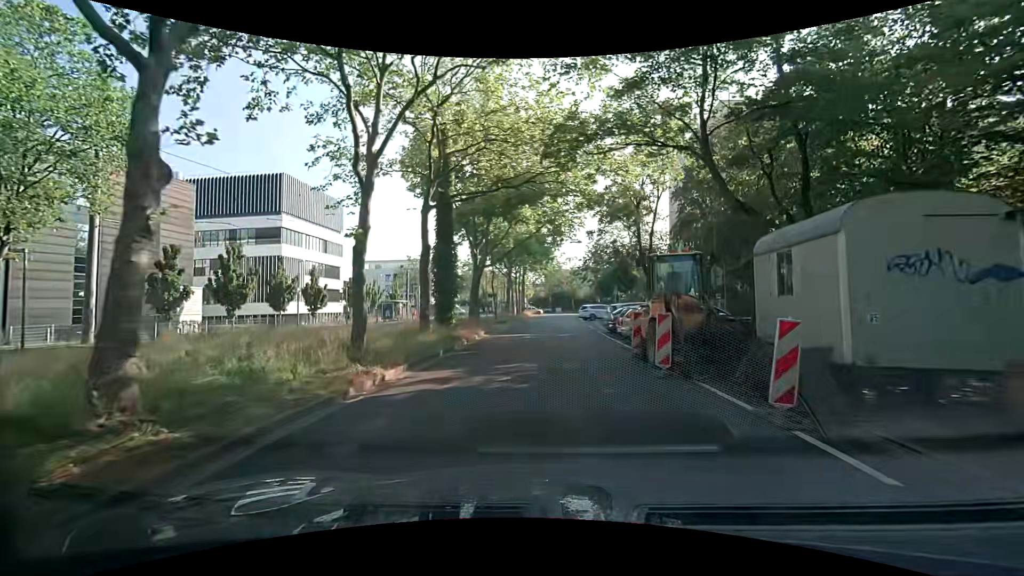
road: tertiary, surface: asphalt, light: Day
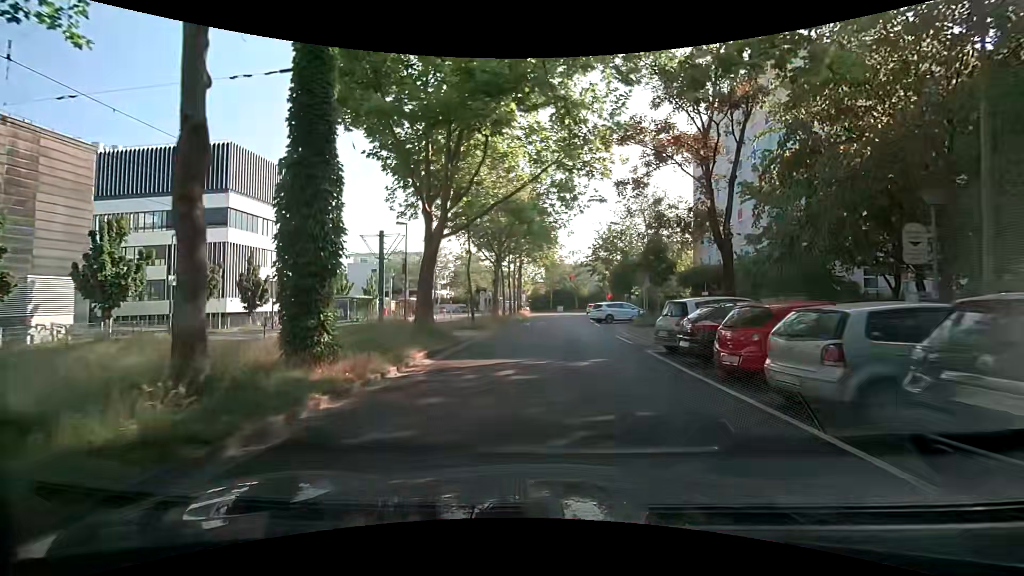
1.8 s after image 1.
(-0.5, +12.9) m; -3°
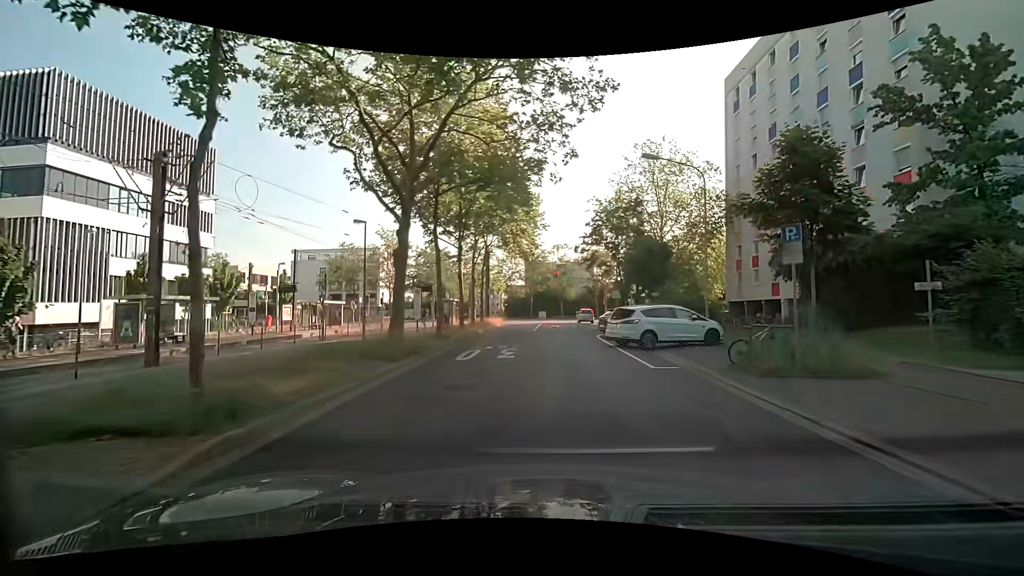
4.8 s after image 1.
(+0.5, +20.0) m; 0°
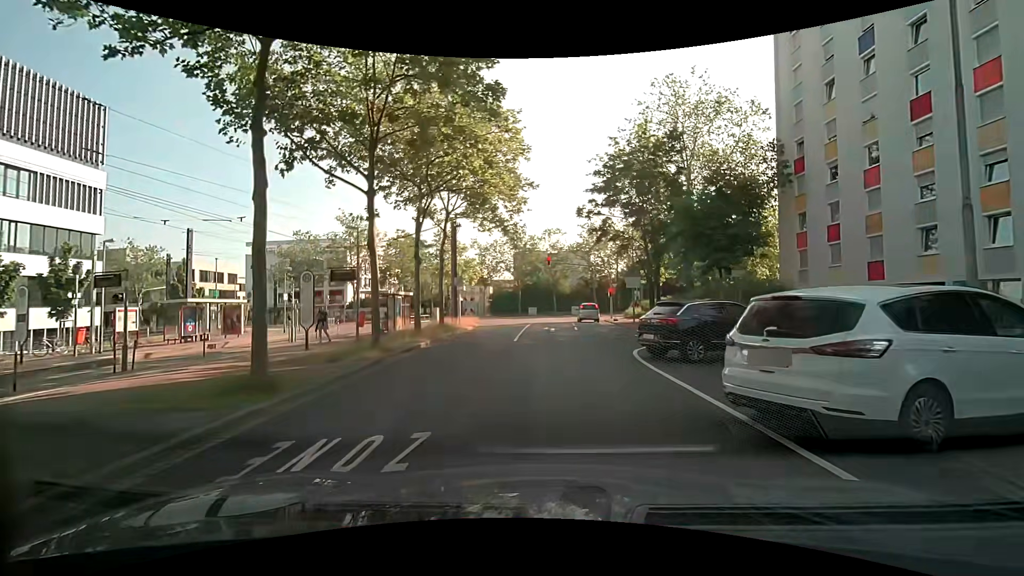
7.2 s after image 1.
(+0.7, +13.7) m; +3°
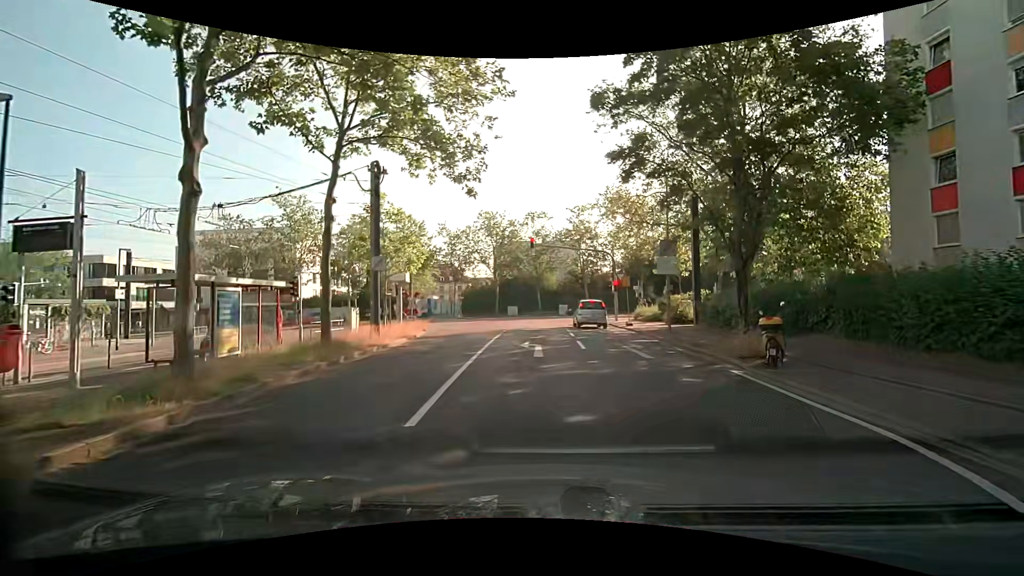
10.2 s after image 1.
(+0.1, +13.9) m; +3°
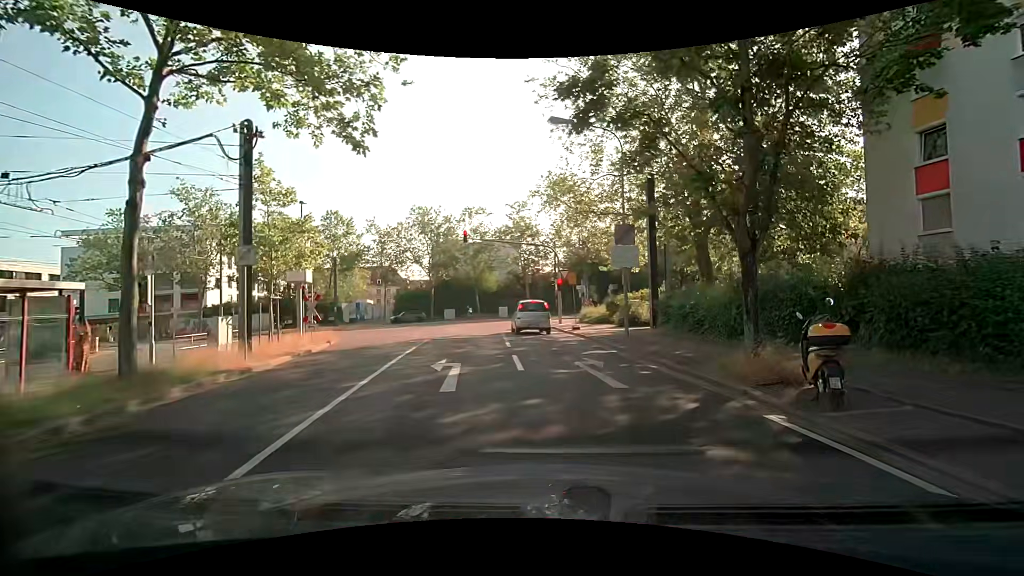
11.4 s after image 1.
(+0.2, +4.7) m; +6°
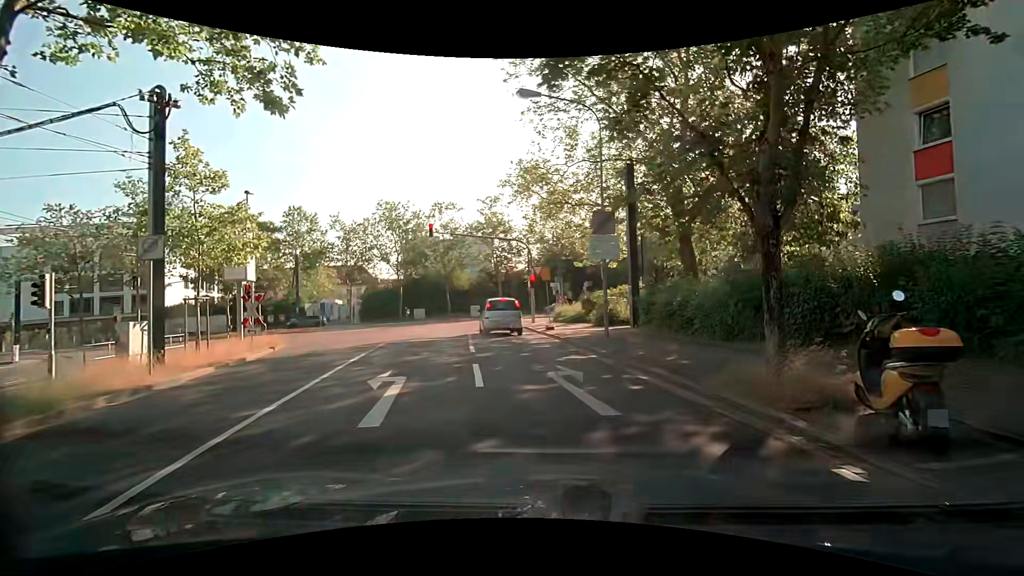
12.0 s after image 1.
(+0.1, +2.2) m; +3°
